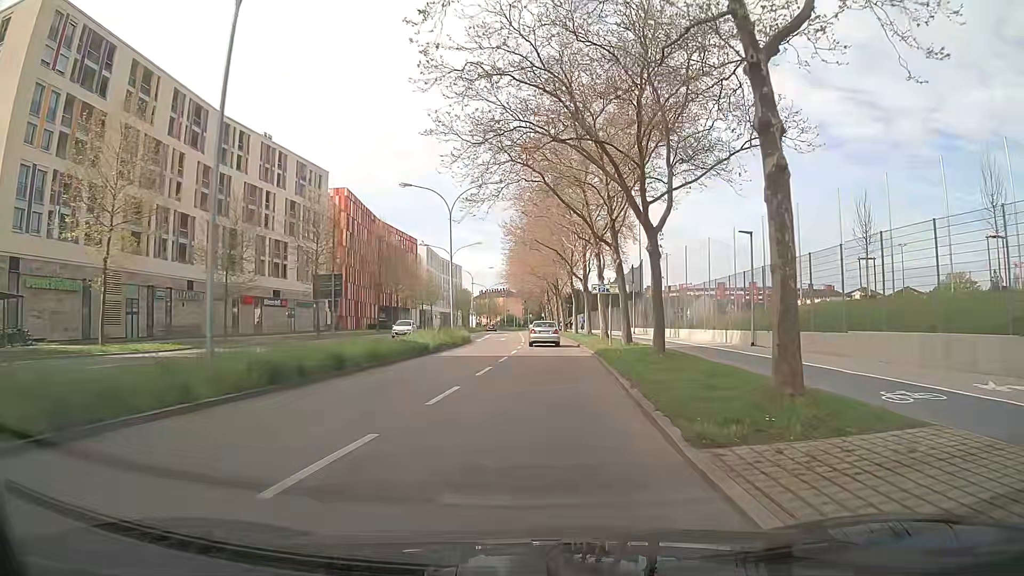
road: secondary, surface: asphalt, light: Day
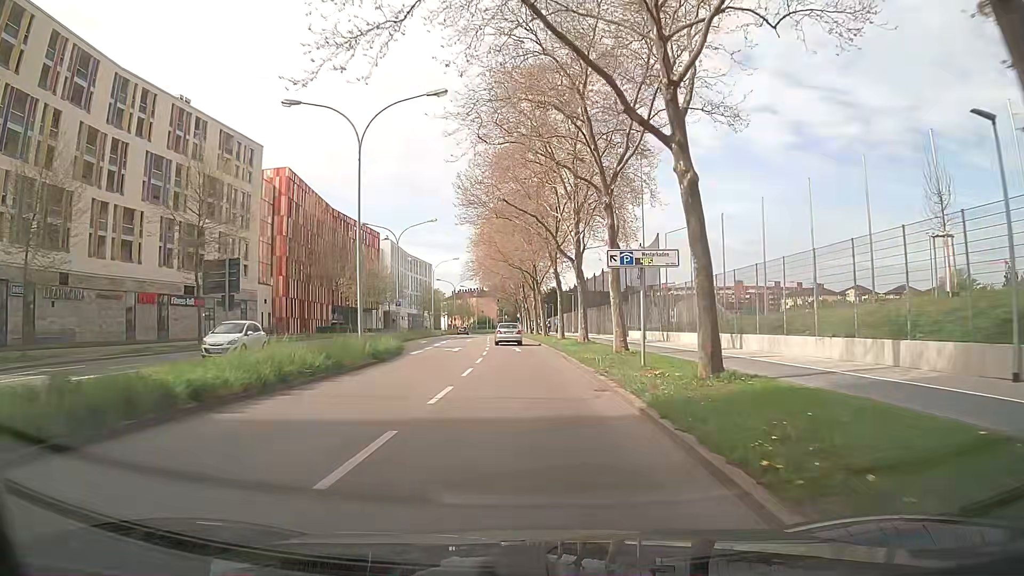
(+0.4, +17.7) m; +2°
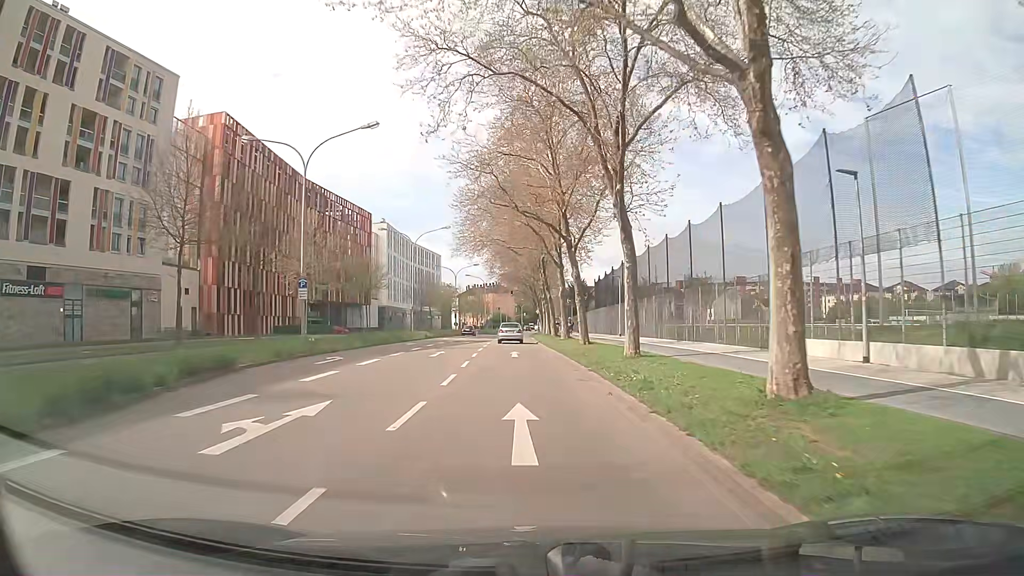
(-0.5, +27.6) m; -3°
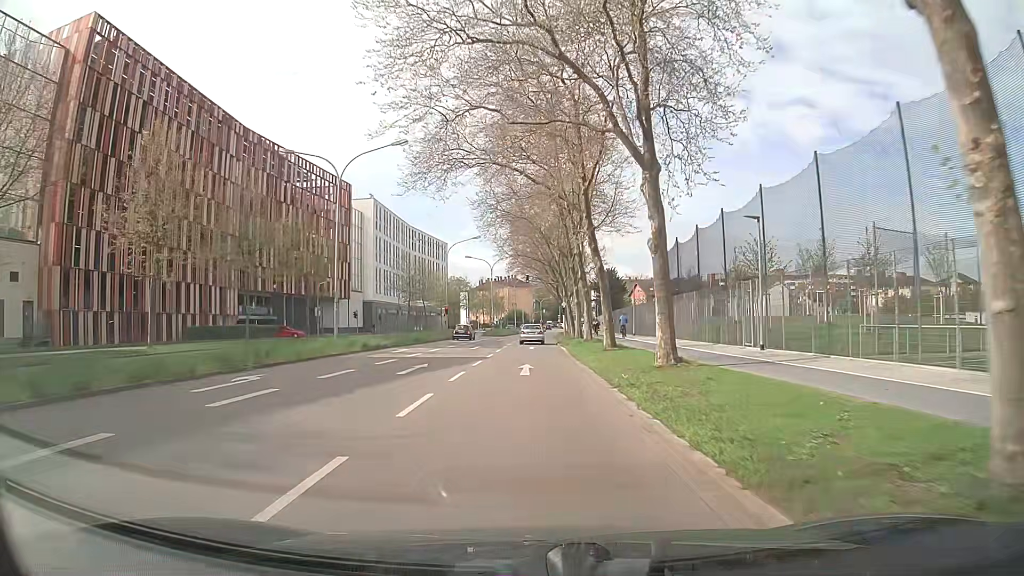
(+0.1, +28.9) m; 0°
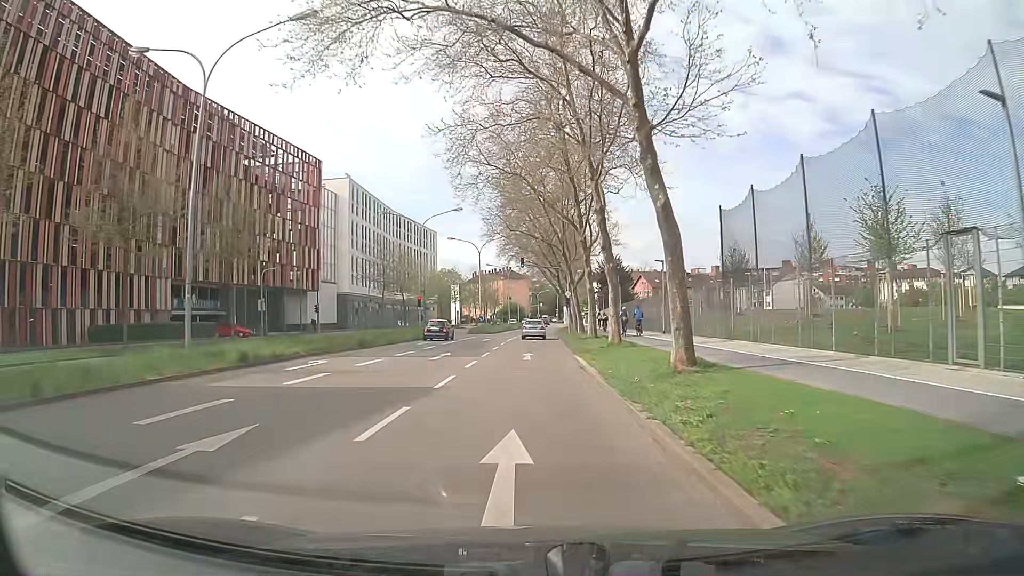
(0.0, +14.2) m; 0°
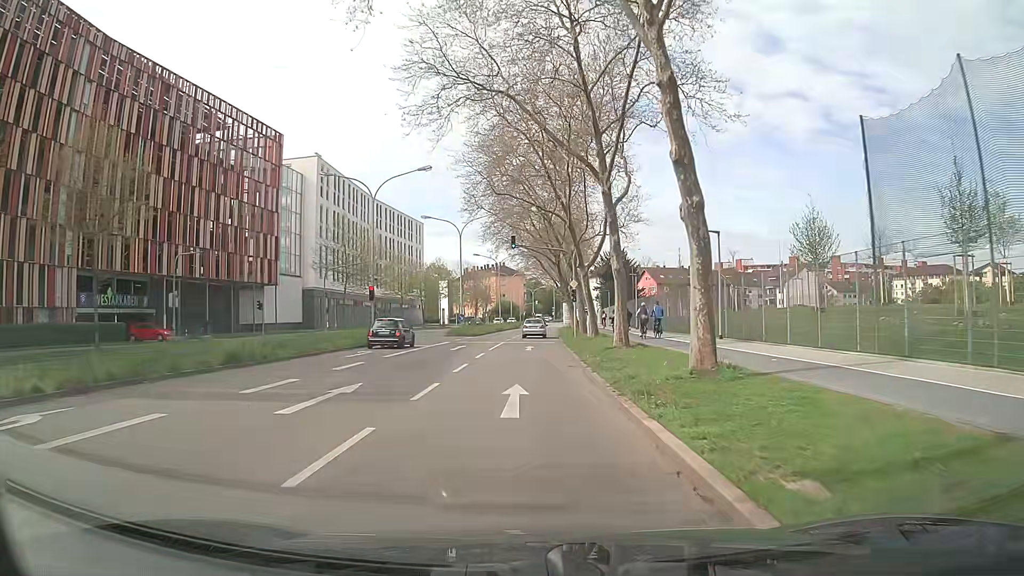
(+0.1, +14.1) m; 0°
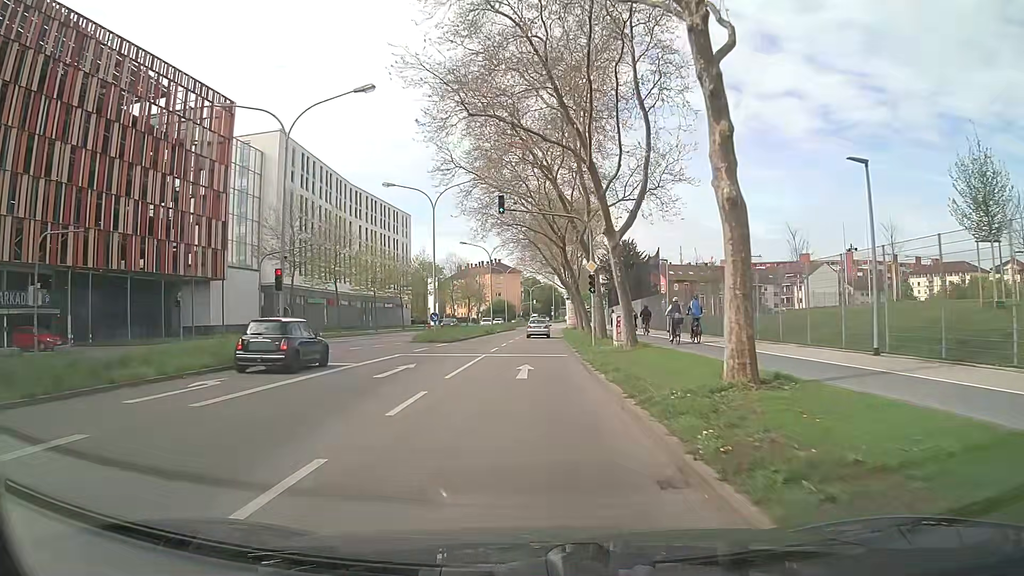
(+0.1, +14.0) m; +1°
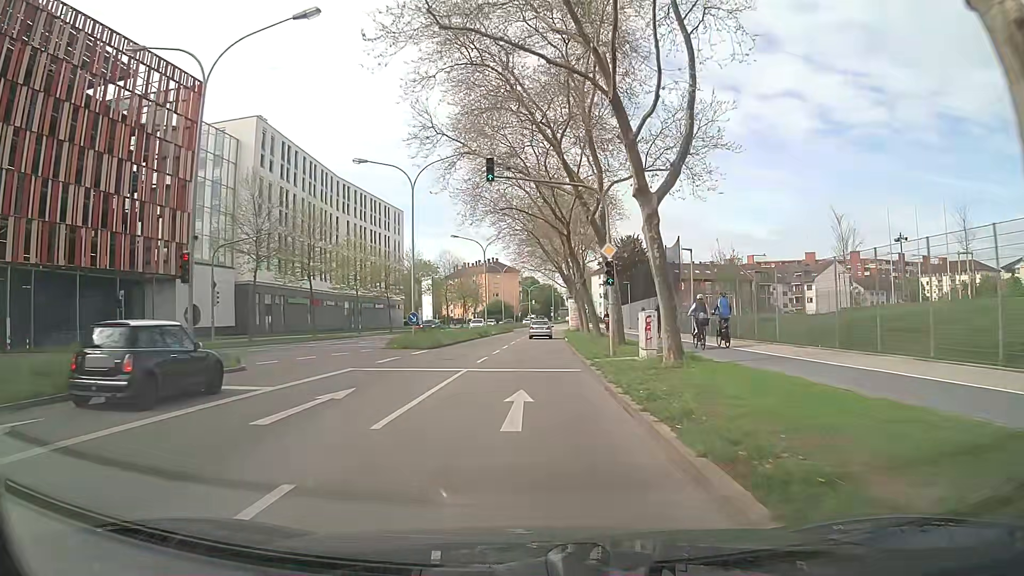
(0.0, +7.0) m; 0°
(0, +10) (0, +20) (0, +30) (0, +40) (+1, +50) (+1, +60) (+1, +70) (+2, +80) (+3, +90) (+3, +100) m
